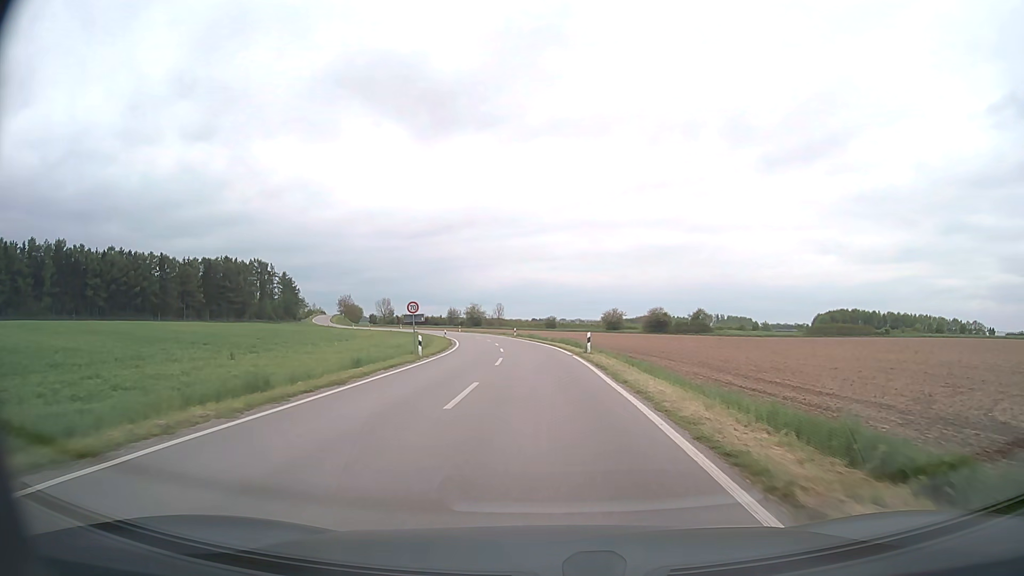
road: secondary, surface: asphalt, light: Day
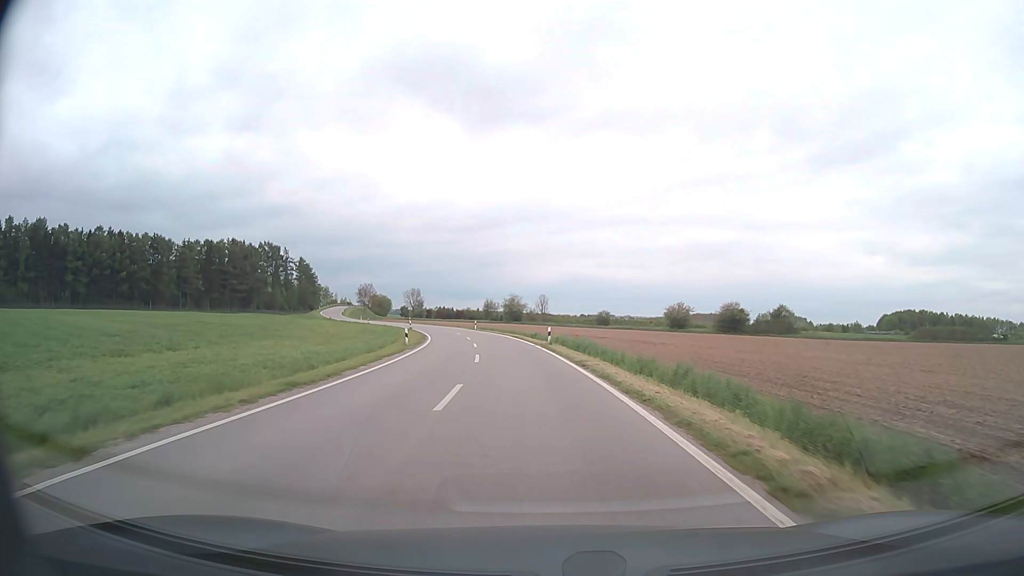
(-0.8, +36.5) m; -4°
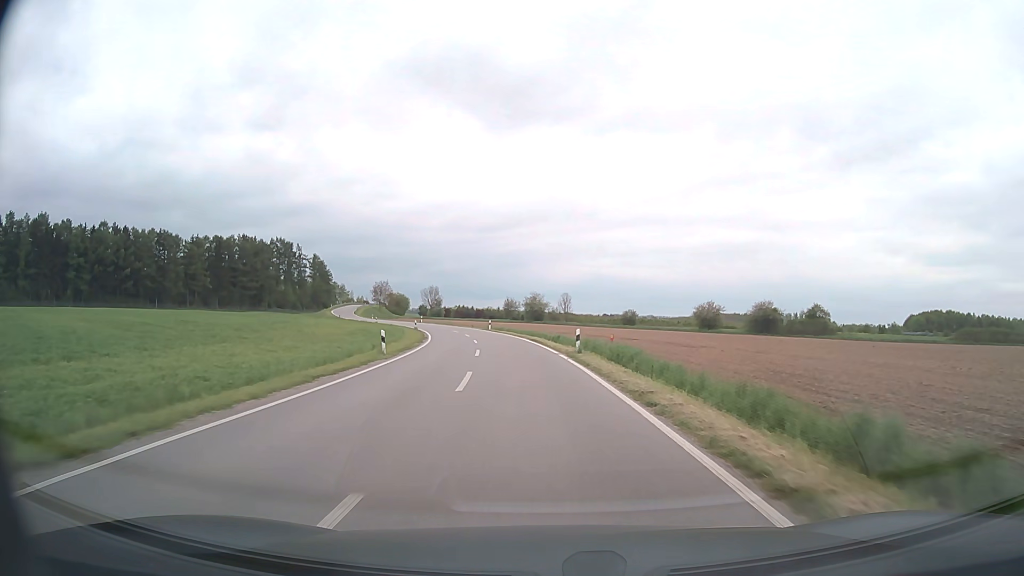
(-0.2, +9.4) m; -2°
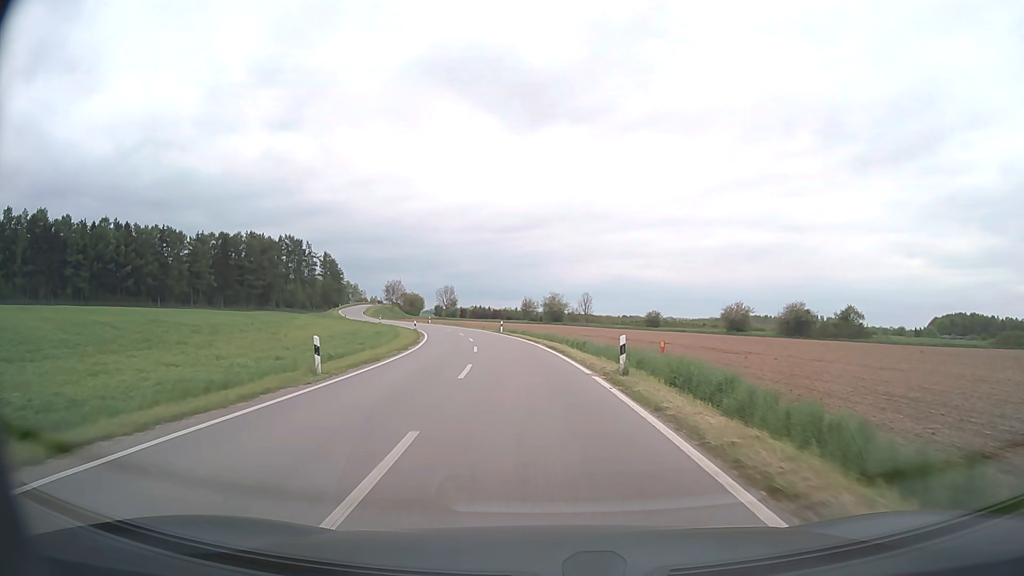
(-0.1, +9.5) m; -2°
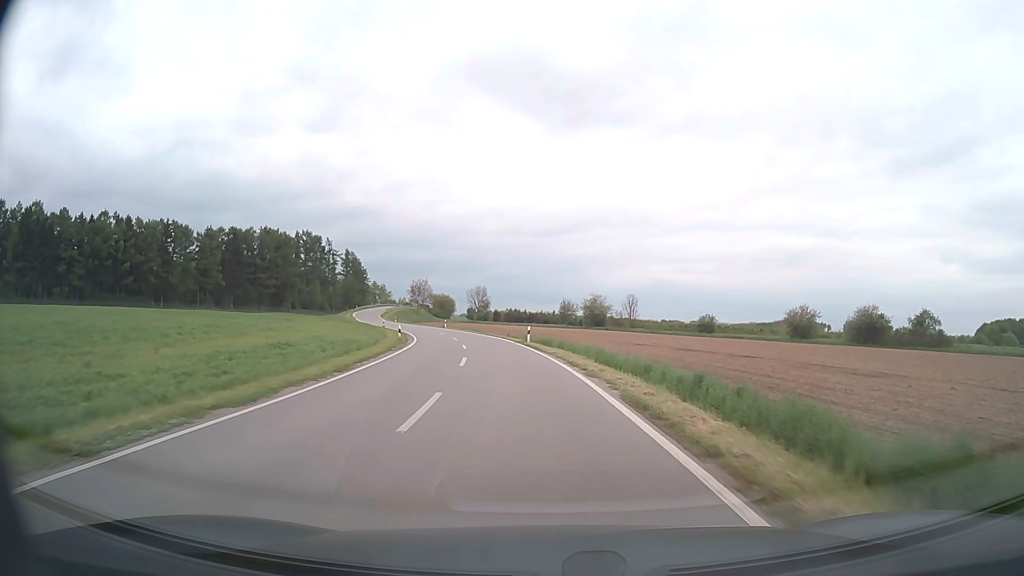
(-0.6, +19.3) m; -3°
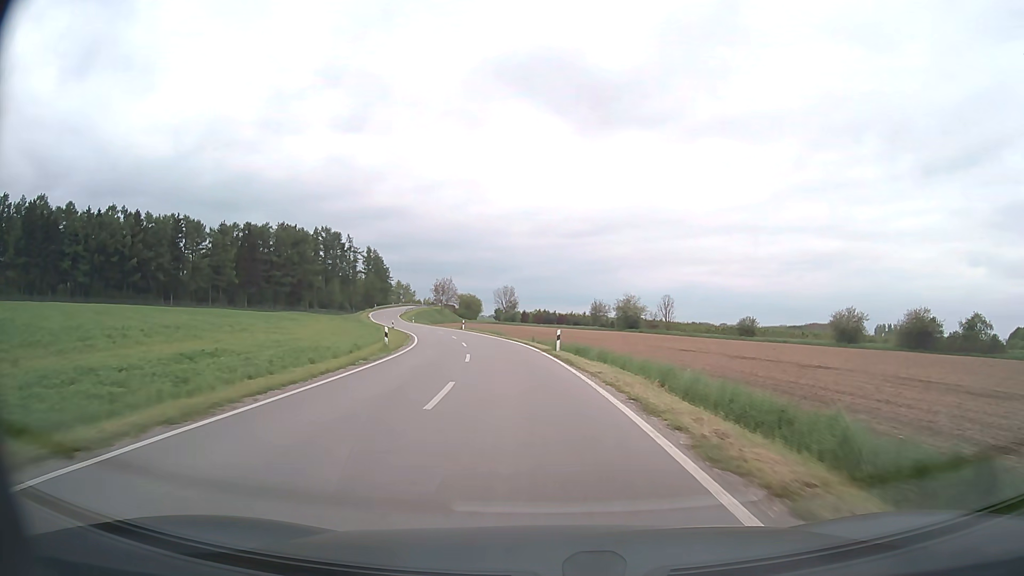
(-0.2, +9.8) m; -2°
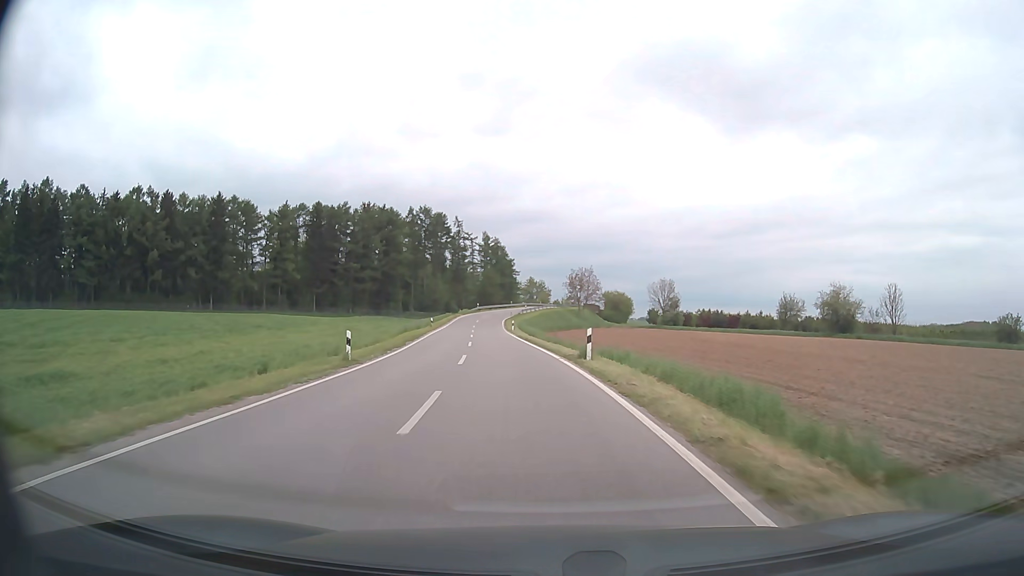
(-5.1, +50.2) m; -12°
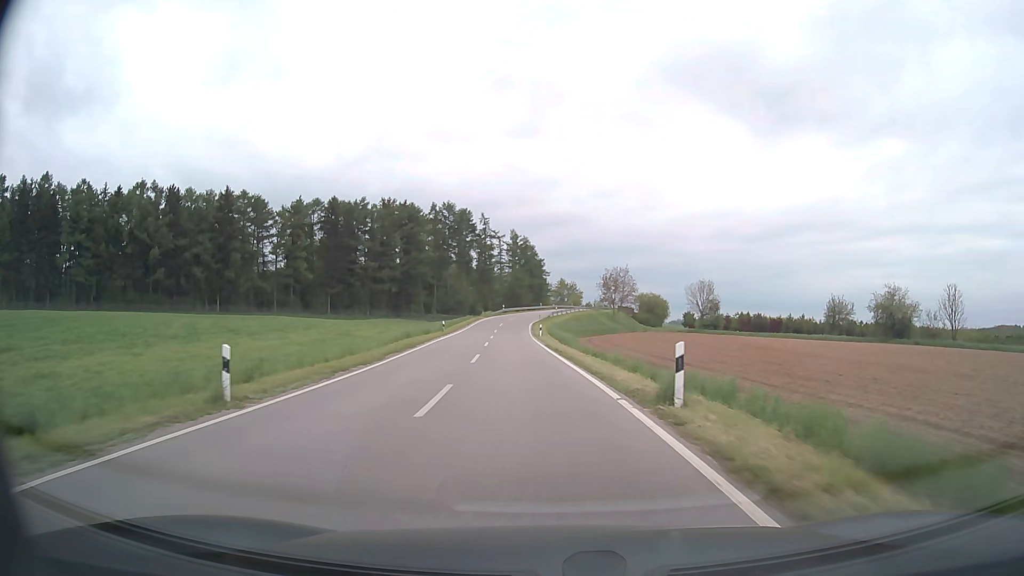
(-0.2, +10.2) m; -3°
(0, +10) (-1, +20) (-1, +30) (-2, +40) (-2, +50) (-3, +60) (-3, +70) (-3, +80) (-2, +90) (-1, +100) m
